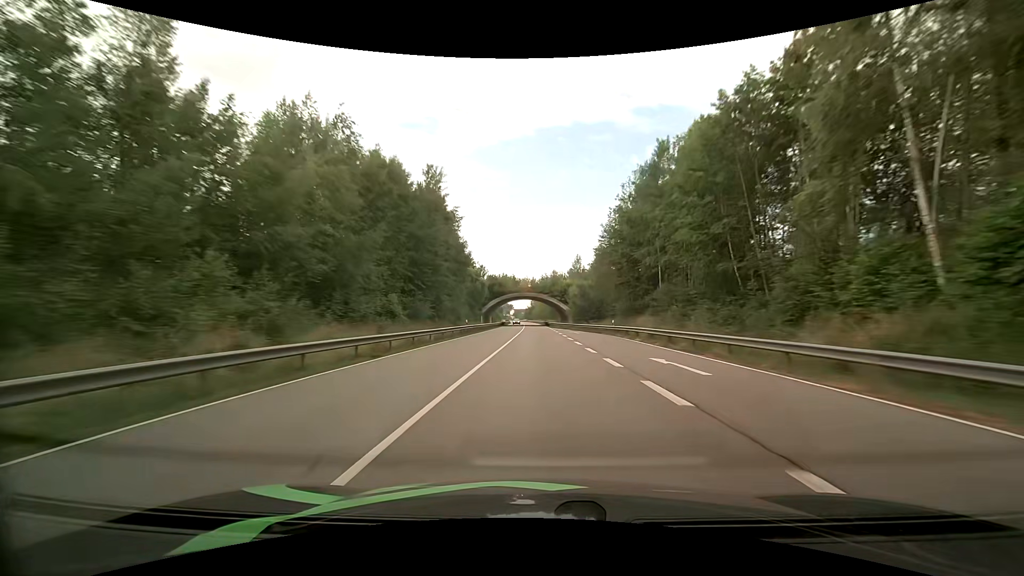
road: primary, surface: asphalt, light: Day
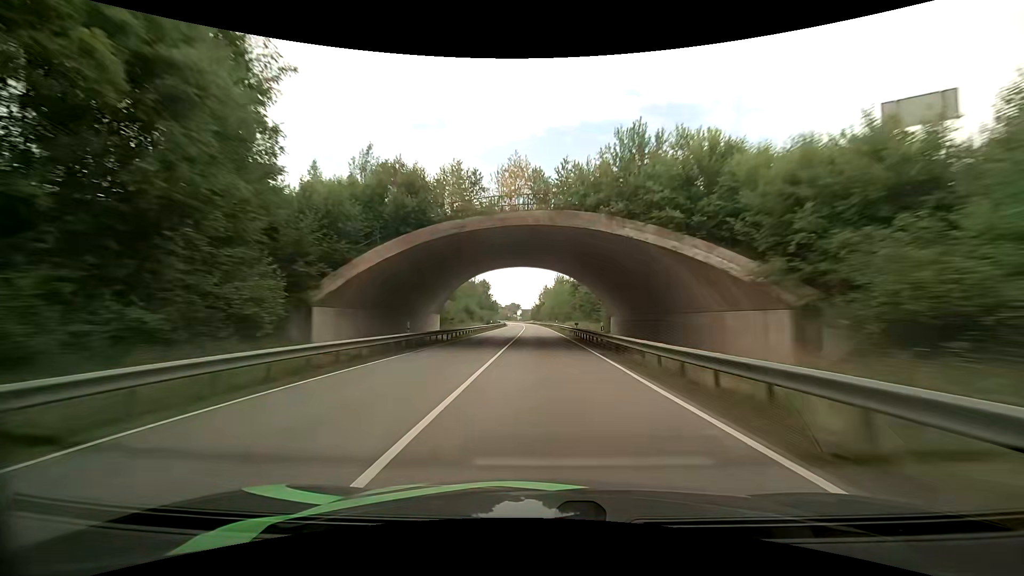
(-0.7, +72.1) m; -1°
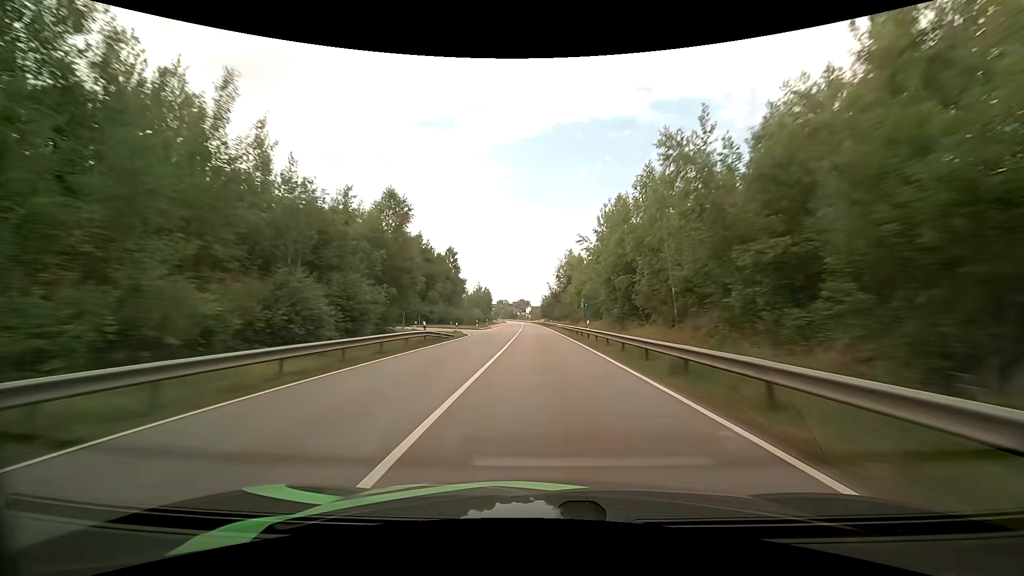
(-1.3, +90.3) m; -1°
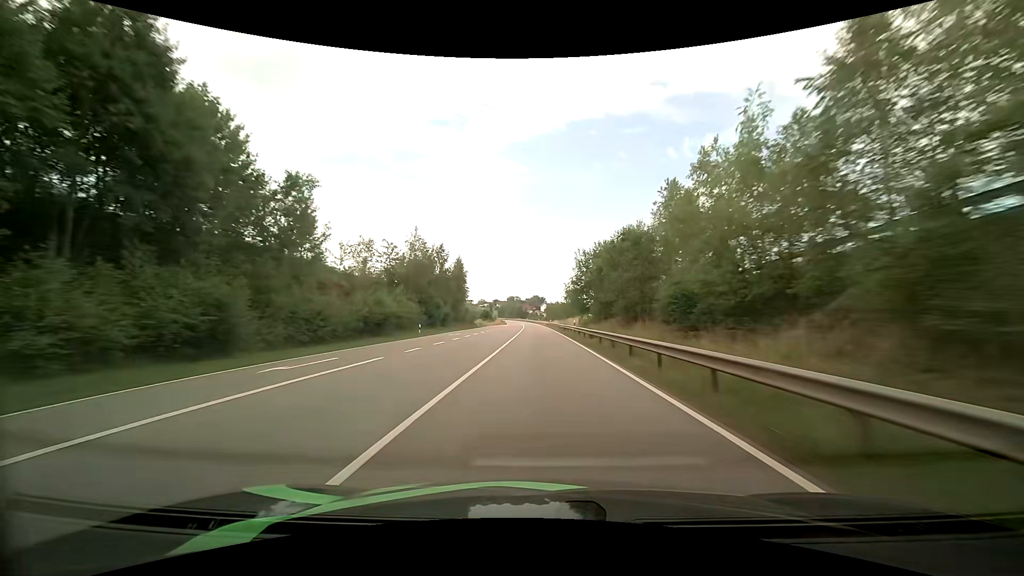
(-1.1, +90.8) m; -2°
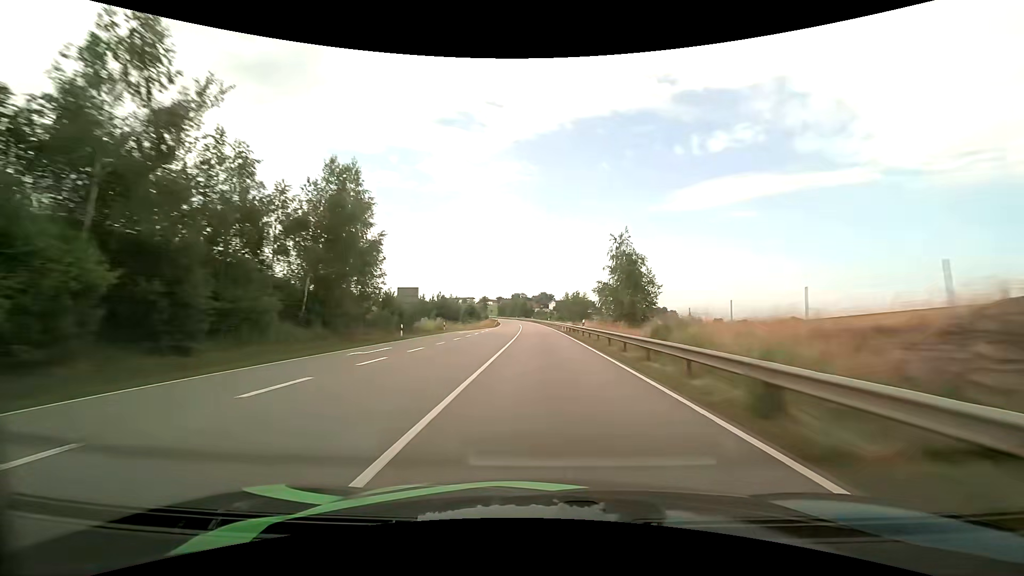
(-0.6, +54.1) m; -1°
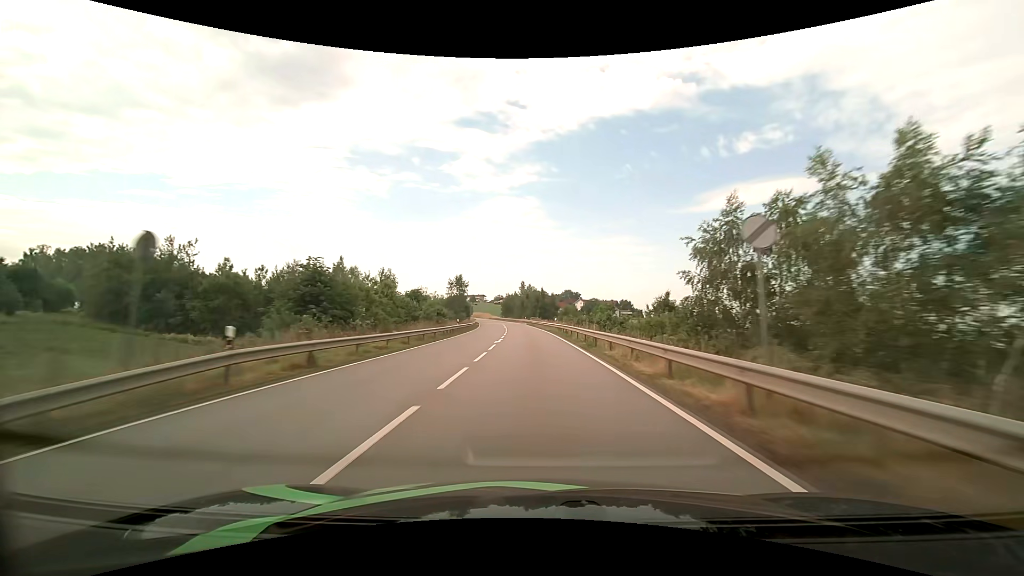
(-1.0, +87.9) m; -2°
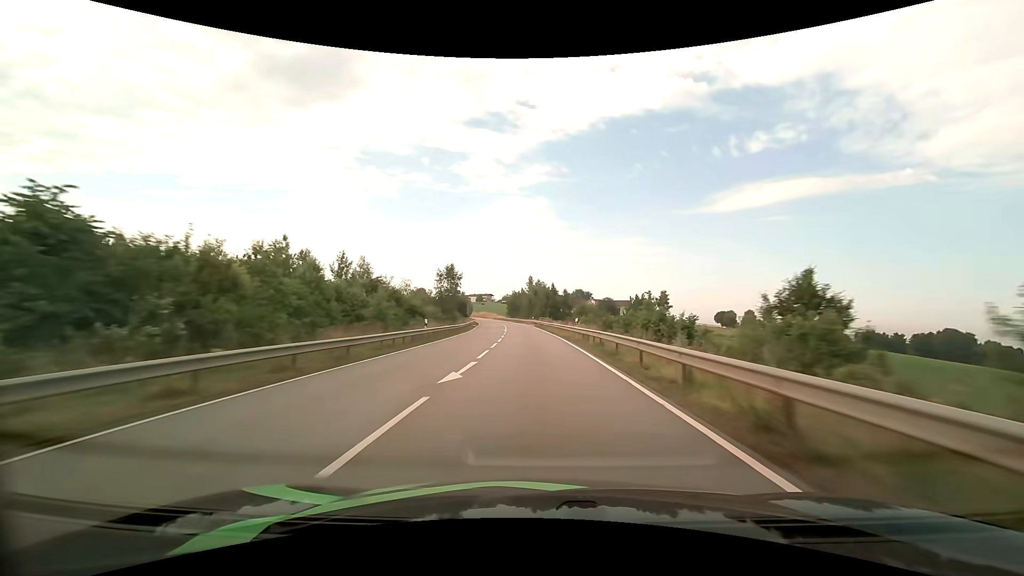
(-0.1, +17.1) m; -1°
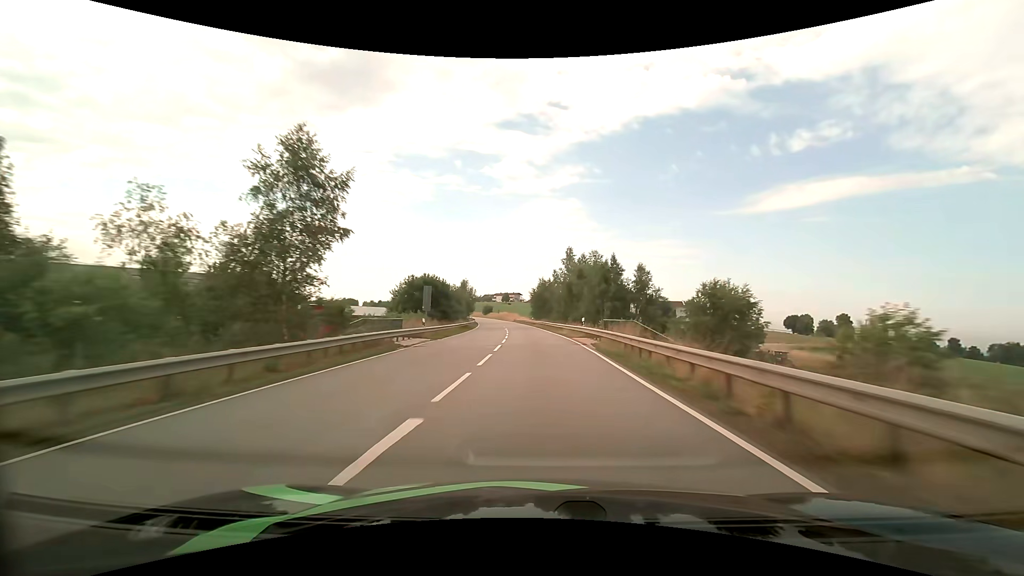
(-1.6, +51.1) m; -4°
(0, +10) (0, +20) (0, +30) (-1, +40) (-1, +50) (-2, +60) (-3, +70) (-4, +80) (-5, +90) (-6, +100) m
